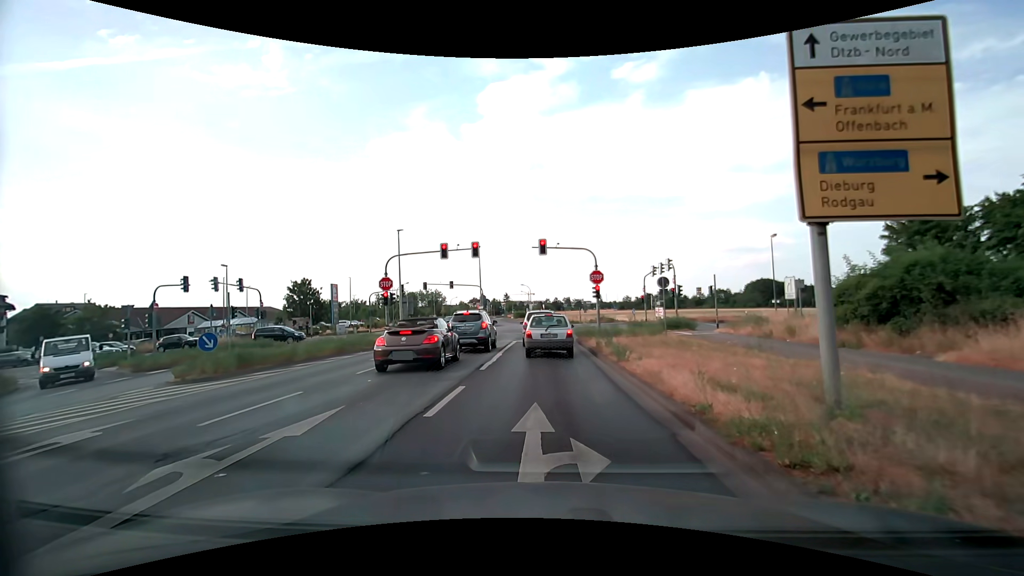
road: tertiary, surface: asphalt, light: Day
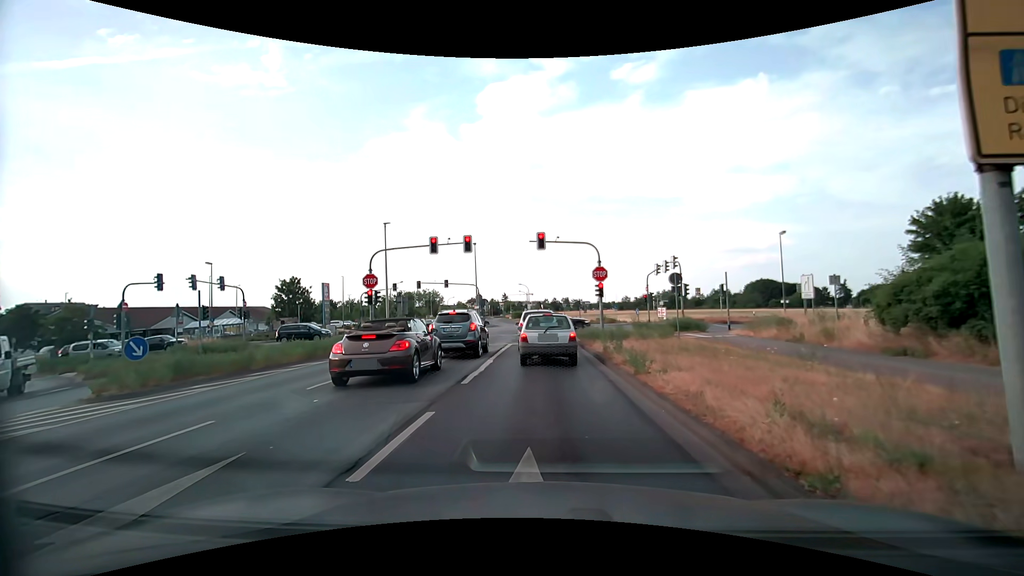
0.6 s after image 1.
(0.0, +2.5) m; -1°
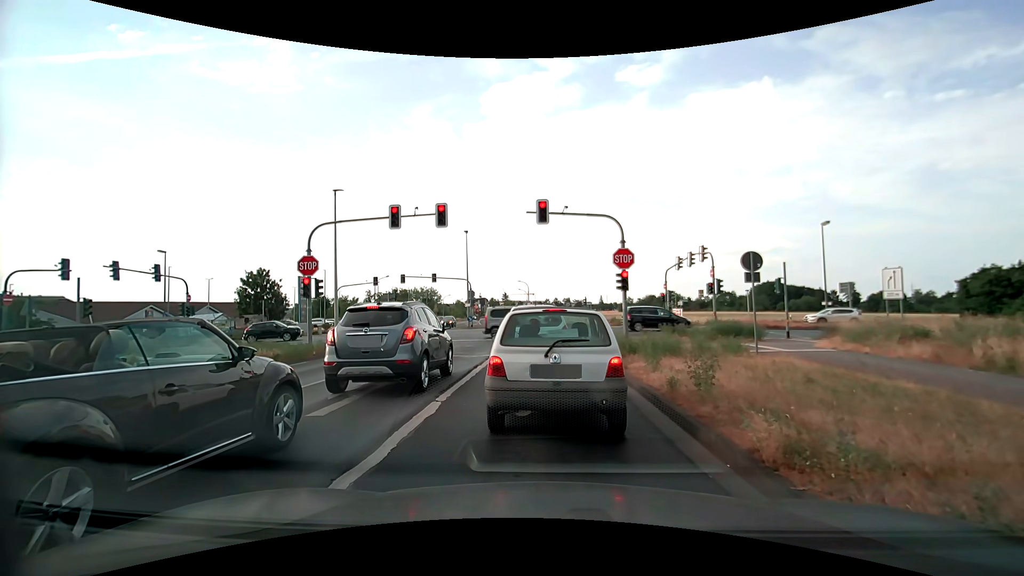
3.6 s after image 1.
(0.0, +7.7) m; -2°
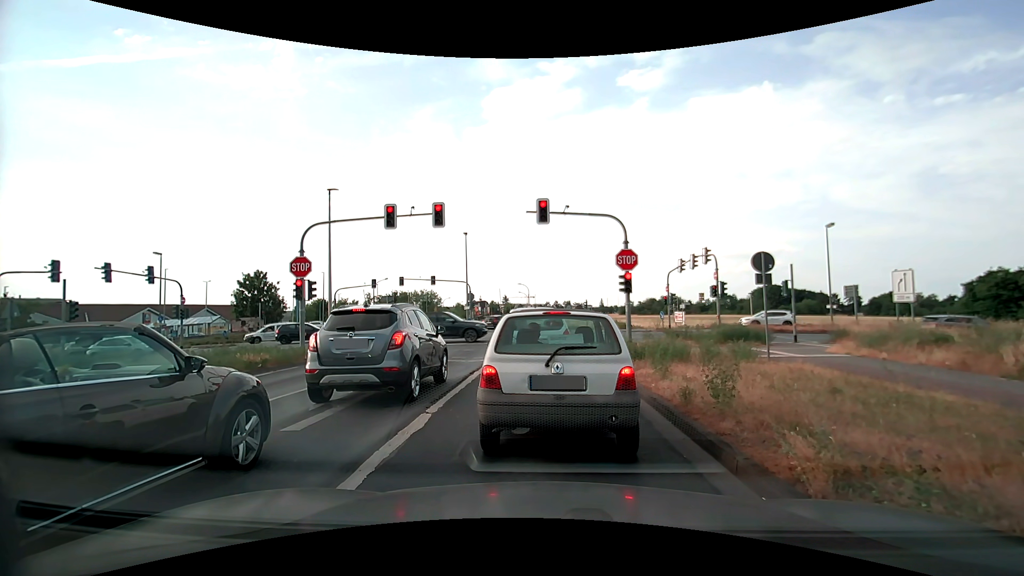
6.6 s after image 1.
(0.0, +0.7) m; 0°
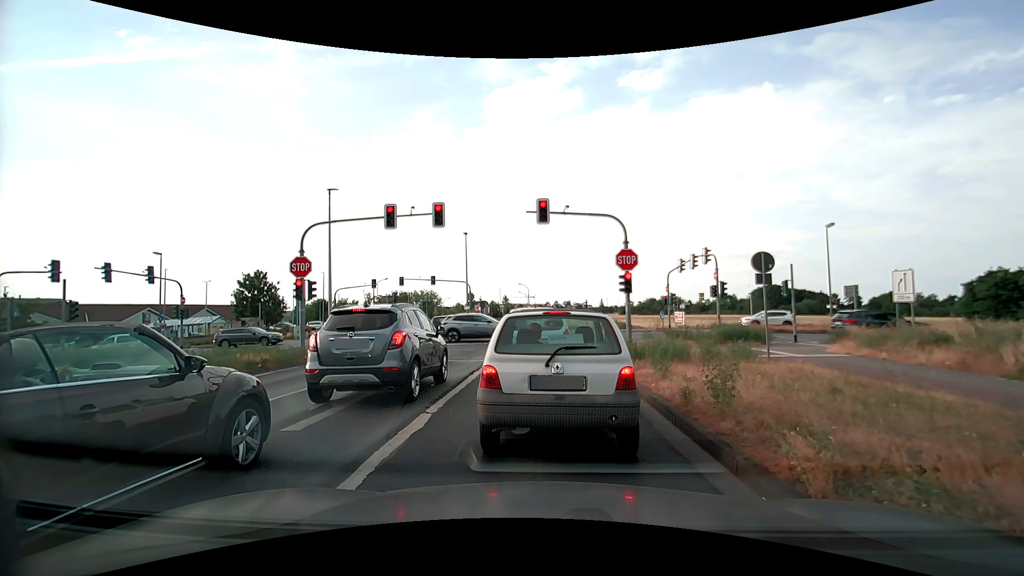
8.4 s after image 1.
(0.0, 0.0) m; 0°
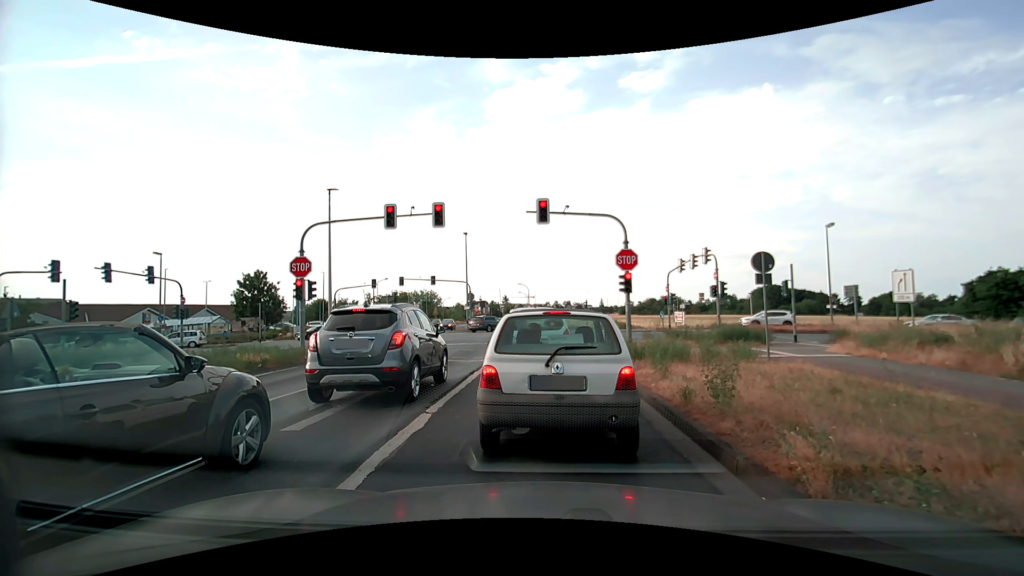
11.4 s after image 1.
(0.0, 0.0) m; 0°
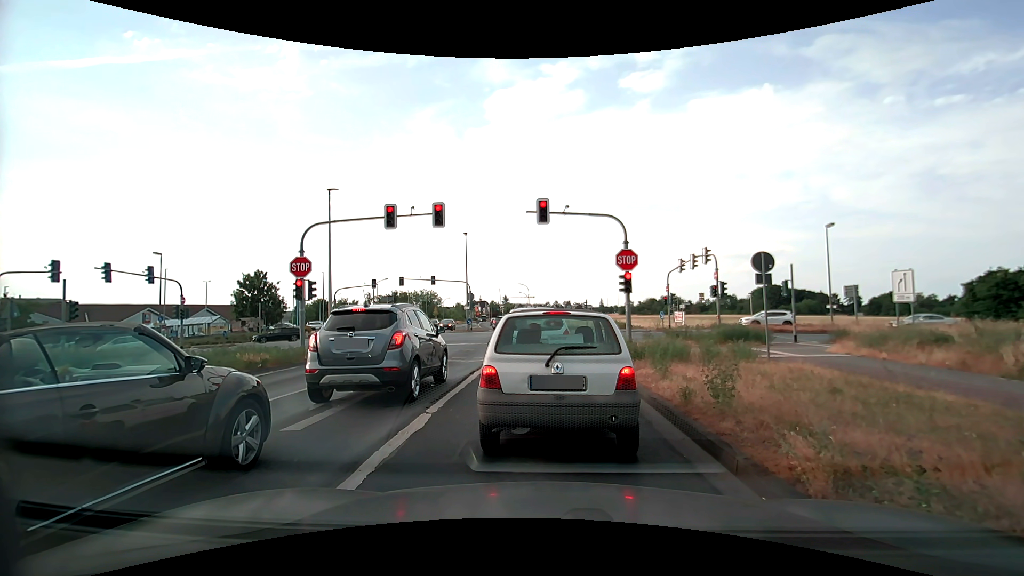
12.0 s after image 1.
(0.0, 0.0) m; 0°
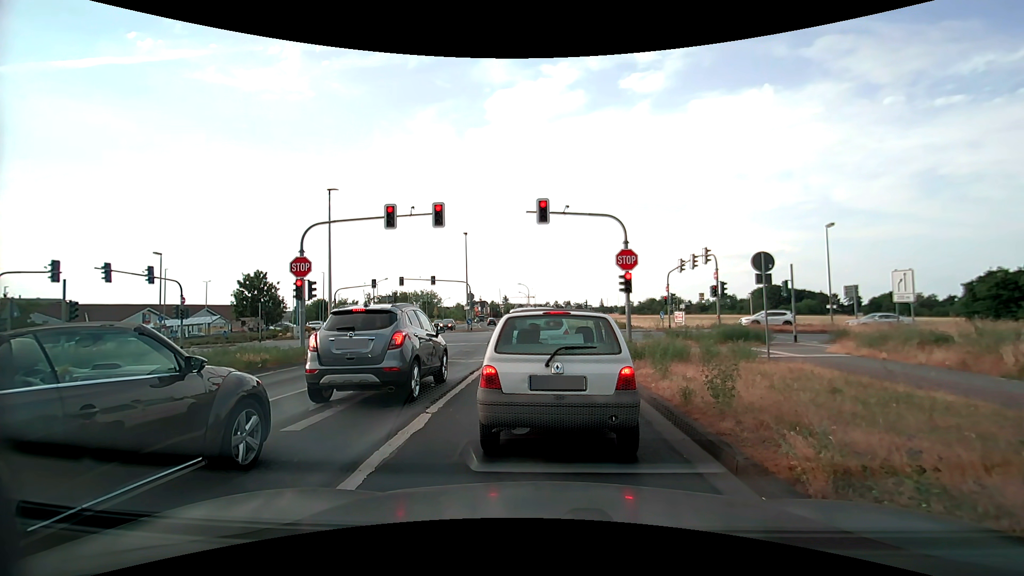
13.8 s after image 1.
(0.0, 0.0) m; 0°
